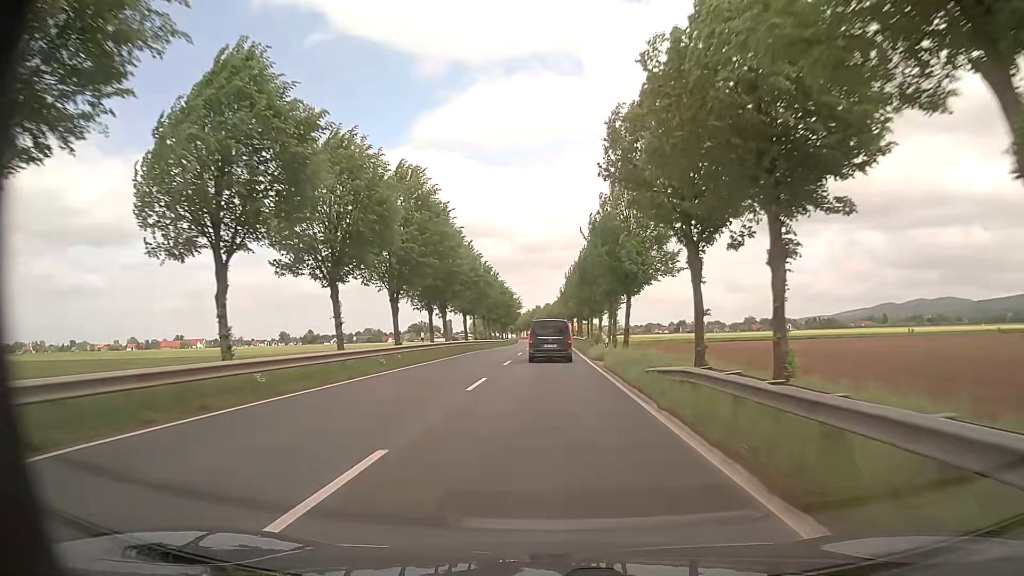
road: primary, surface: asphalt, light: Day
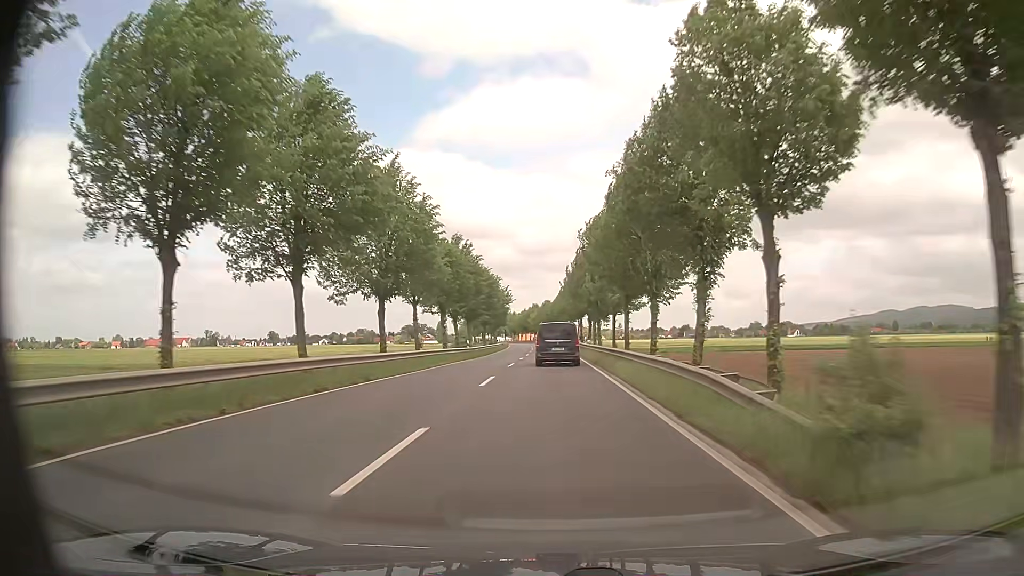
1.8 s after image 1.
(-0.2, +33.8) m; 0°
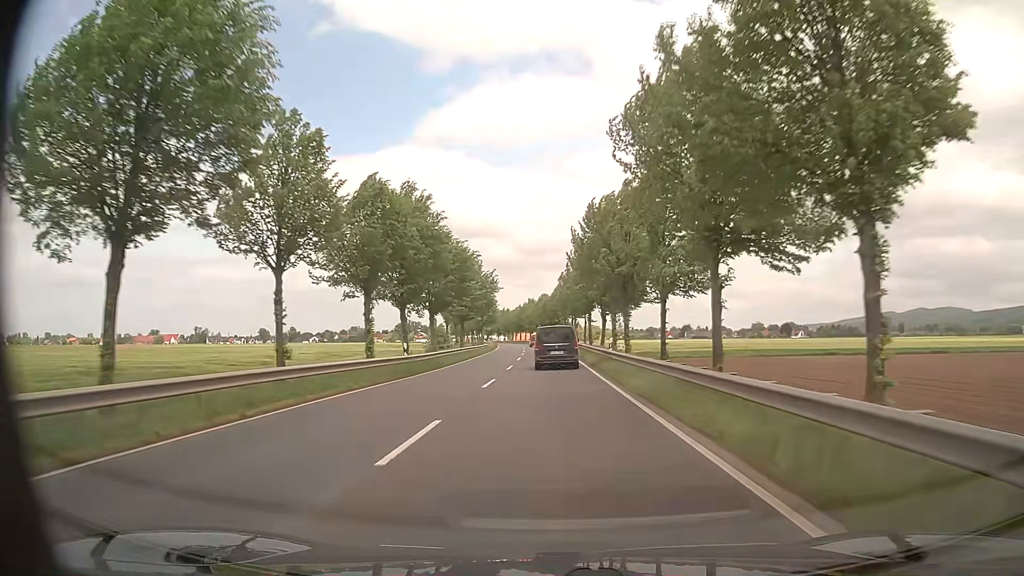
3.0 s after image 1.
(0.0, +22.3) m; +1°
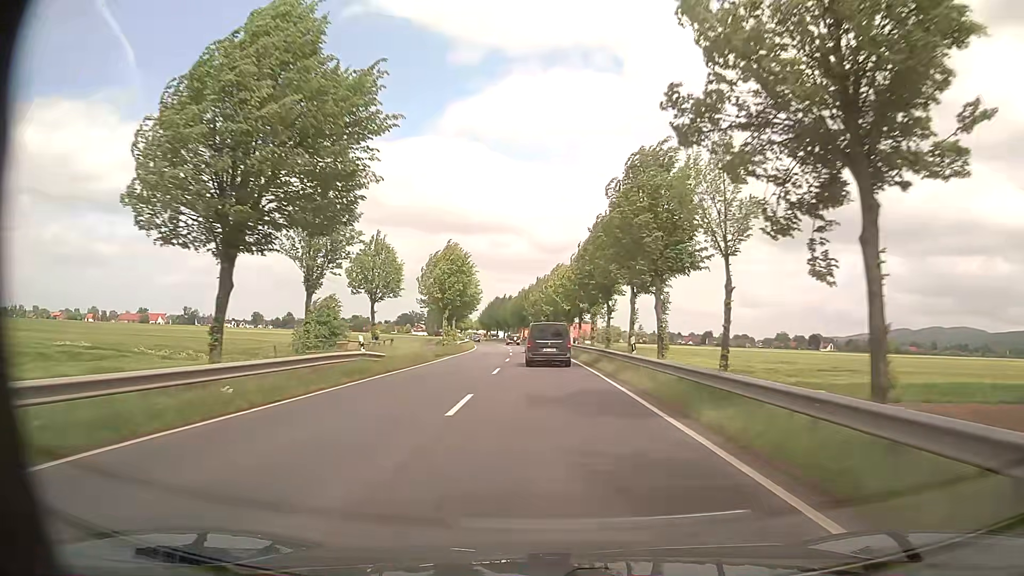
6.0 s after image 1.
(-0.8, +55.5) m; -1°
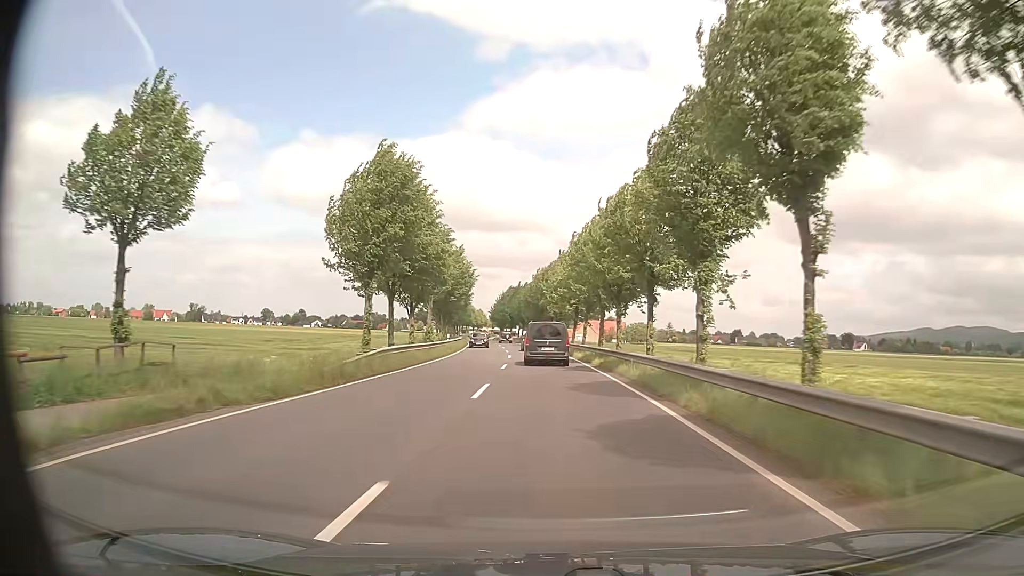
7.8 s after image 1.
(-0.7, +33.1) m; -2°
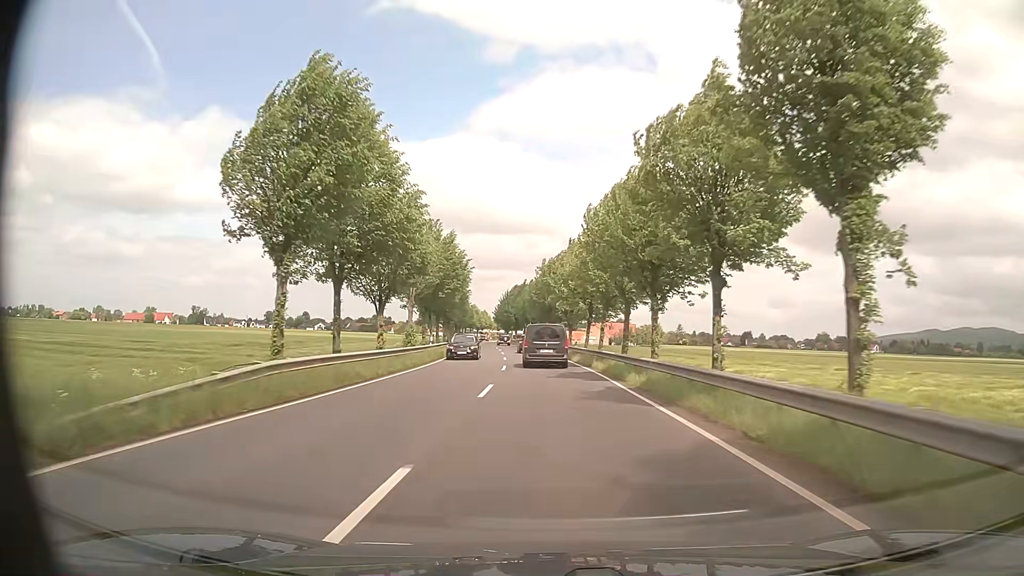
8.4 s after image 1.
(-0.1, +11.0) m; -1°
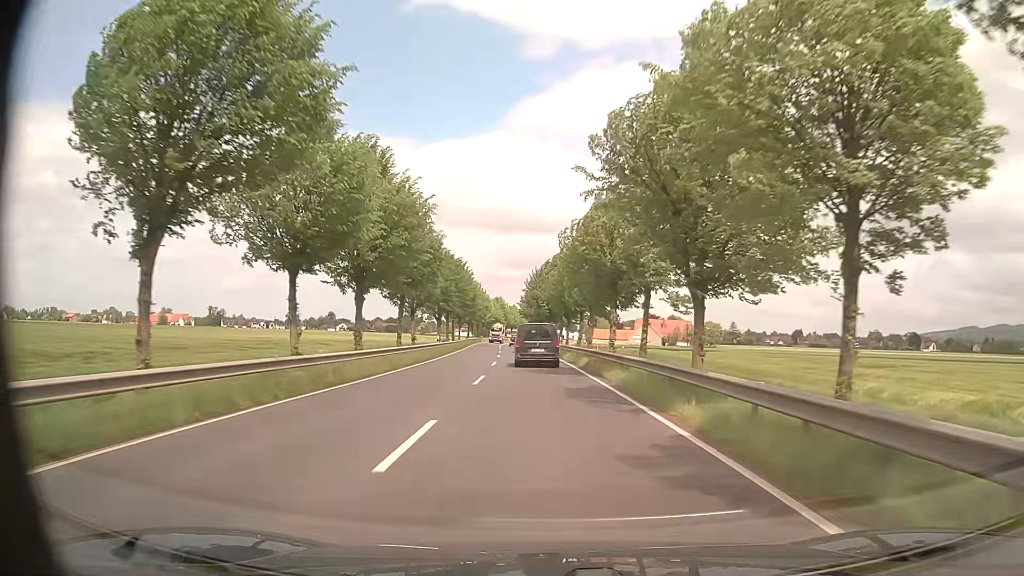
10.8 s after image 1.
(-1.0, +44.3) m; -3°
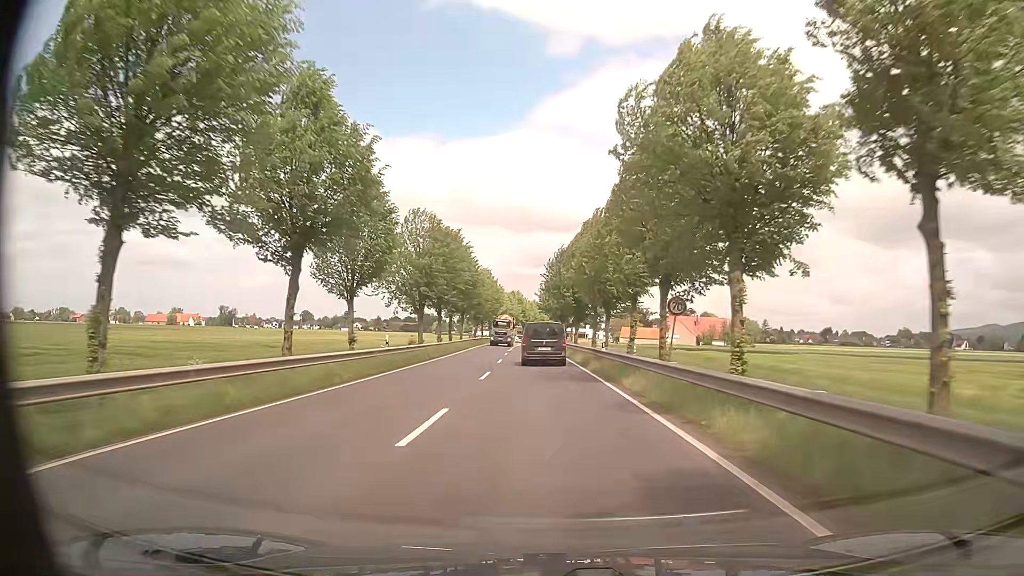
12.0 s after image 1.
(-0.4, +22.2) m; -2°
(0, +10) (0, +20) (0, +30) (-1, +40) (-1, +50) (-1, +60) (-2, +70) (-2, +80) (-2, +90) (-2, +100) m
